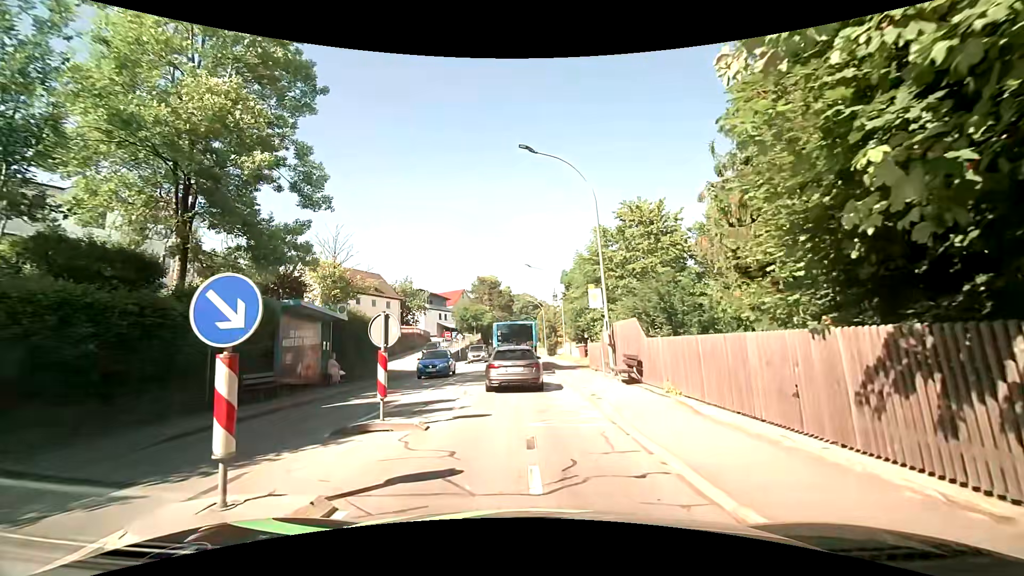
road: tertiary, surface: asphalt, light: Day
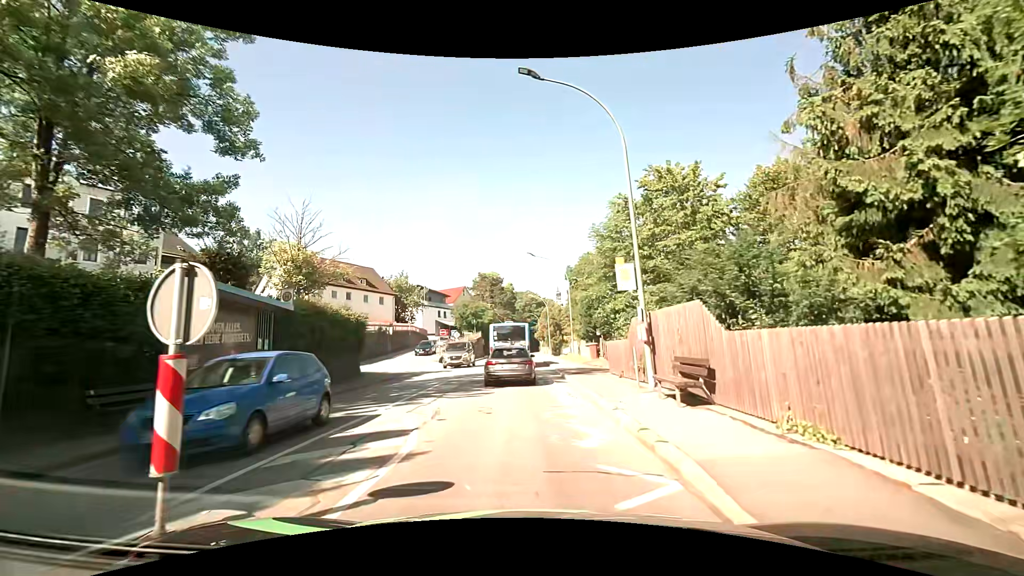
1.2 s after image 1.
(-0.1, +5.4) m; -1°
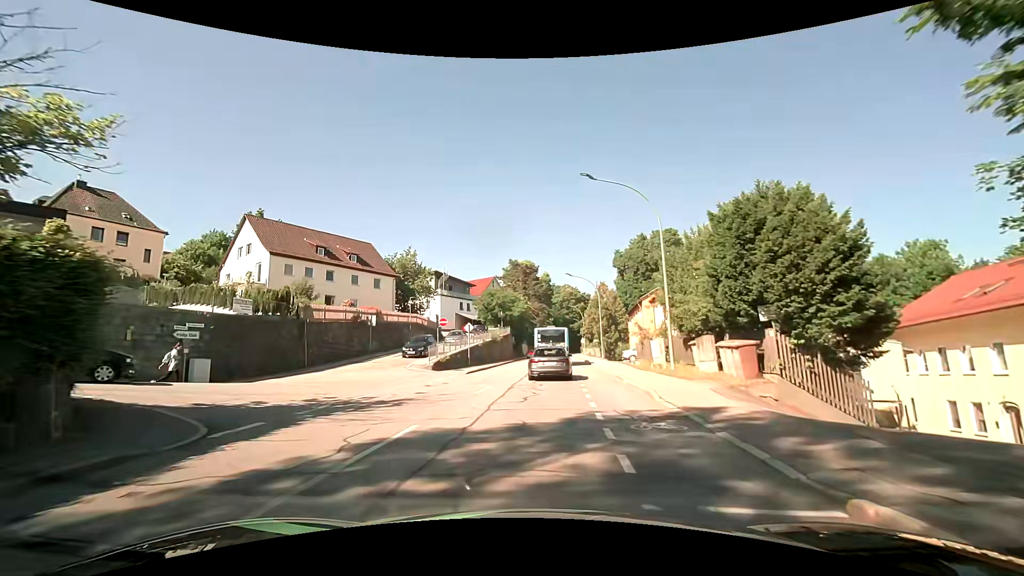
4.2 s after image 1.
(-0.8, +19.3) m; -4°
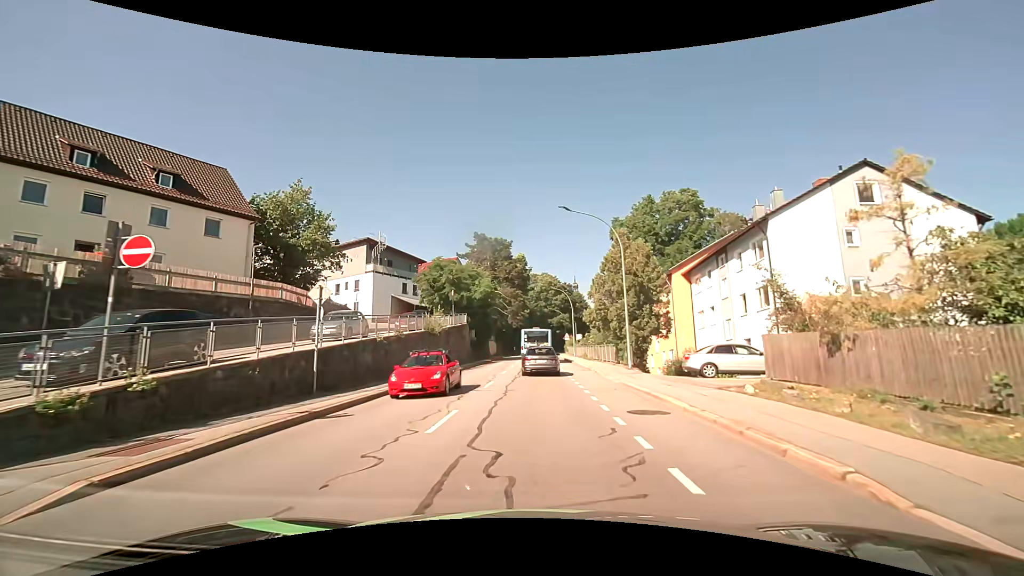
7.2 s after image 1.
(+0.4, +25.0) m; +3°
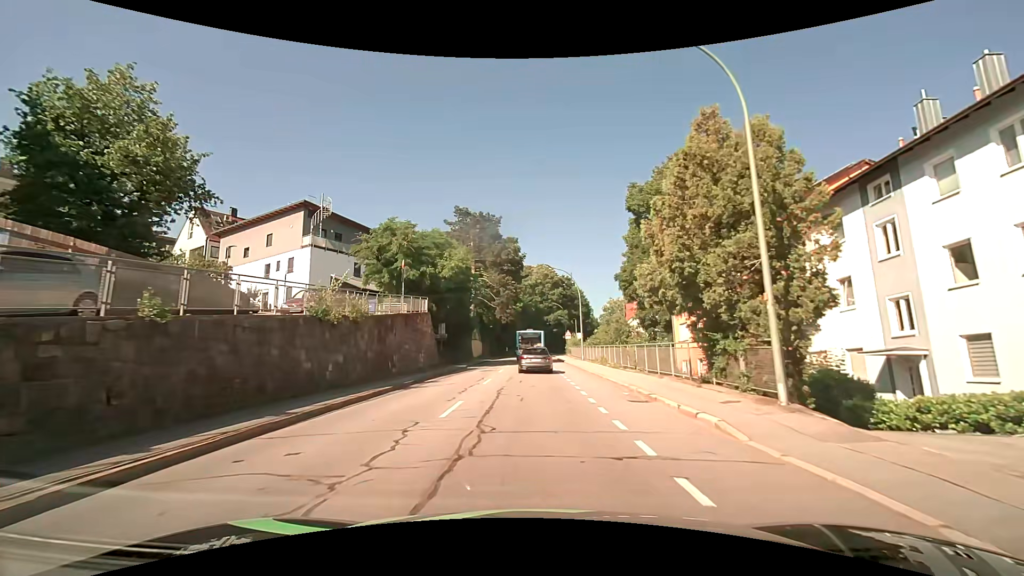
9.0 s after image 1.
(0.0, +16.5) m; 0°
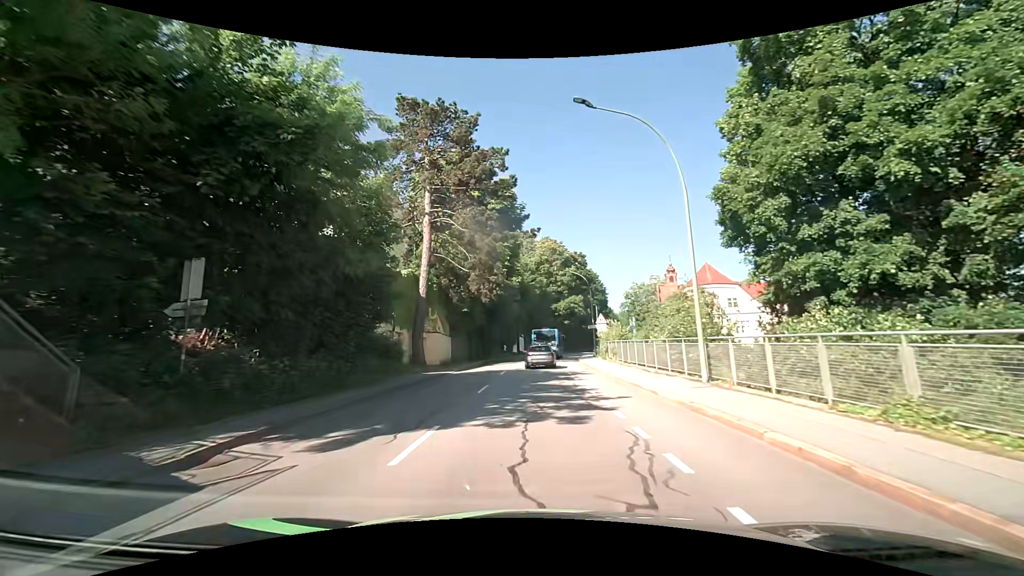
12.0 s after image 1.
(-0.2, +31.3) m; -1°
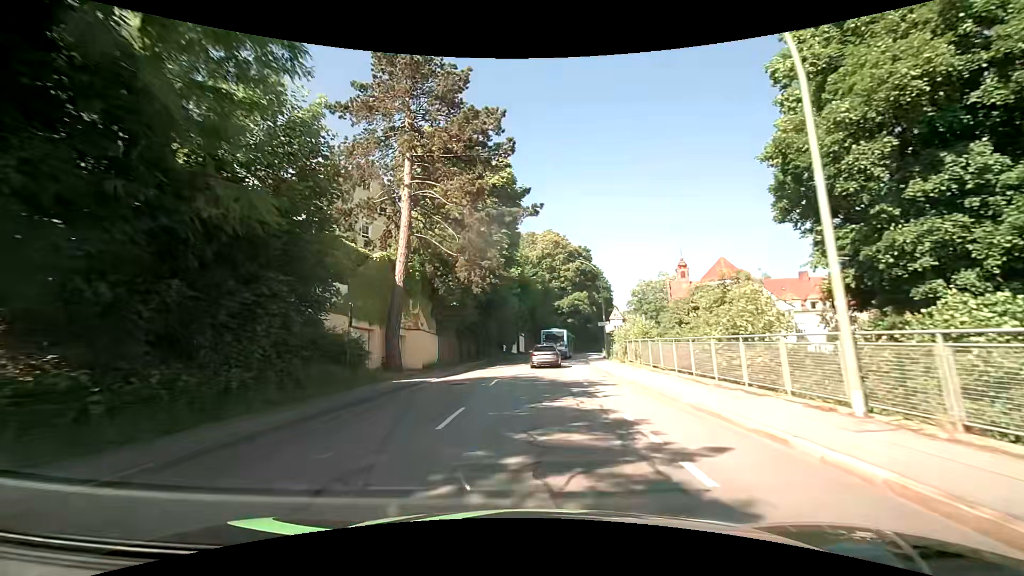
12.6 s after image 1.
(0.0, +6.5) m; 0°
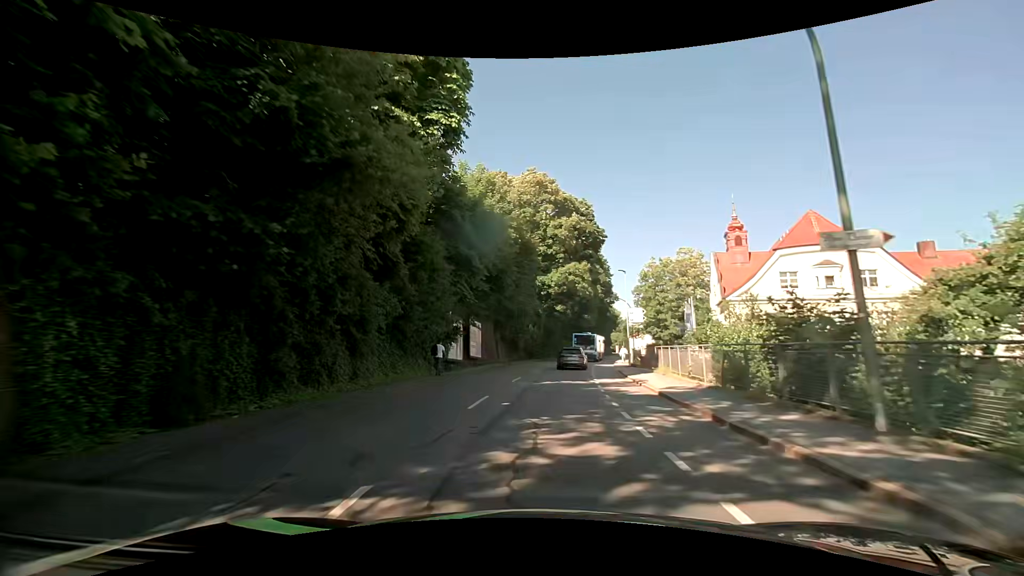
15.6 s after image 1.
(+0.6, +33.6) m; +4°
